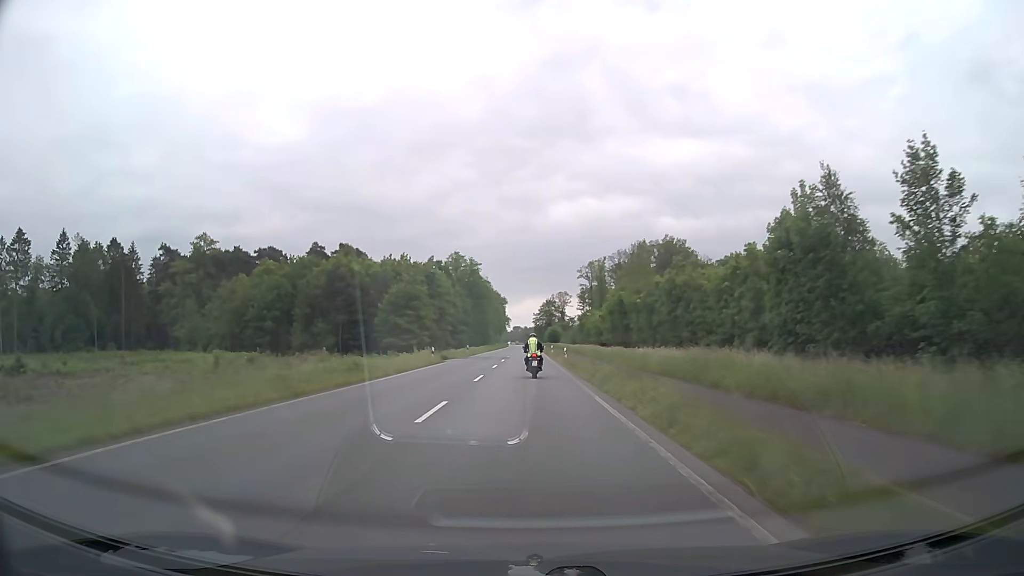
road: primary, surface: asphalt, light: Day
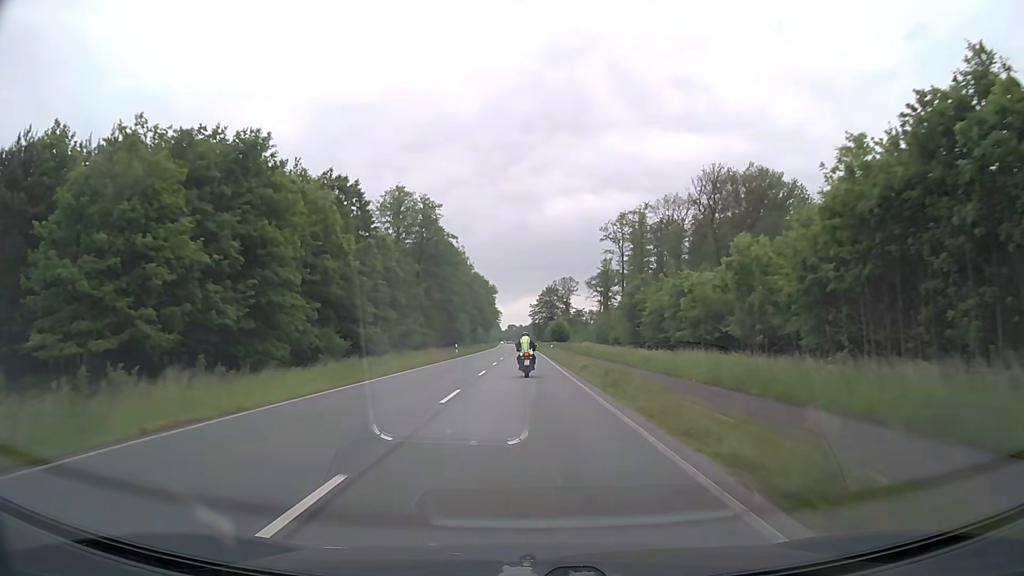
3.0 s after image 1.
(-0.1, +68.9) m; +1°
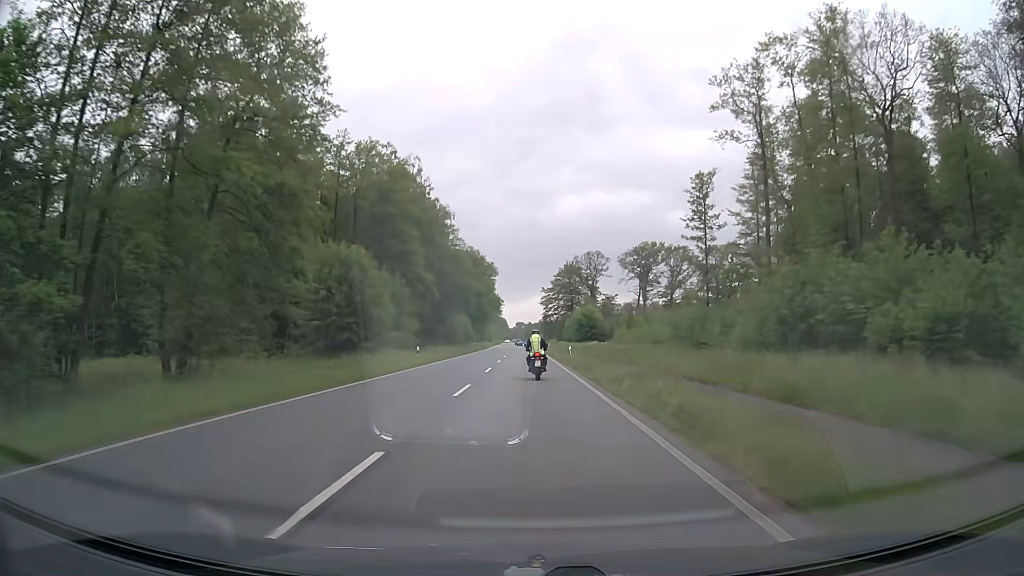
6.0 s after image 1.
(-0.7, +70.9) m; -1°
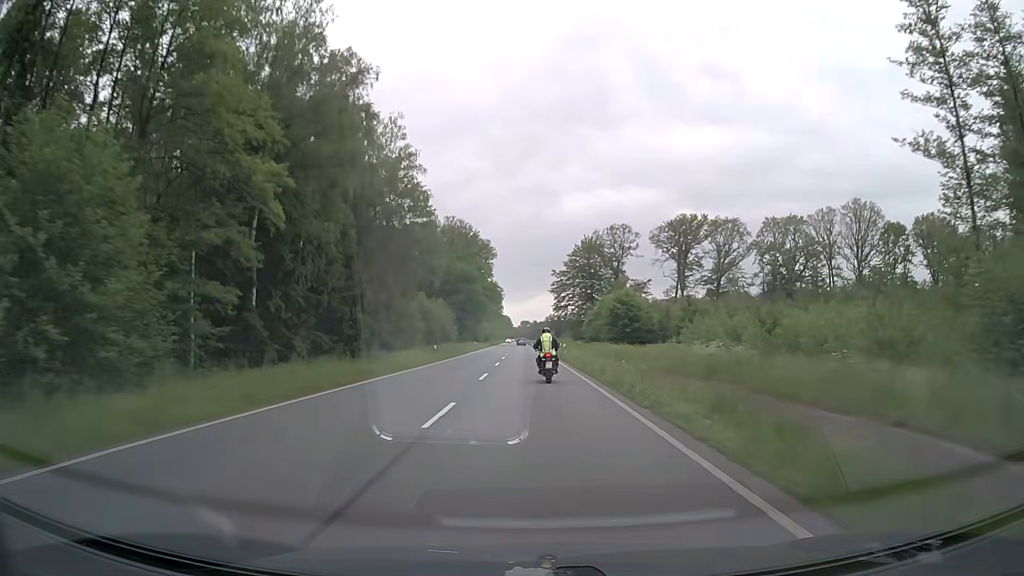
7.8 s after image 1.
(-0.3, +41.9) m; -1°
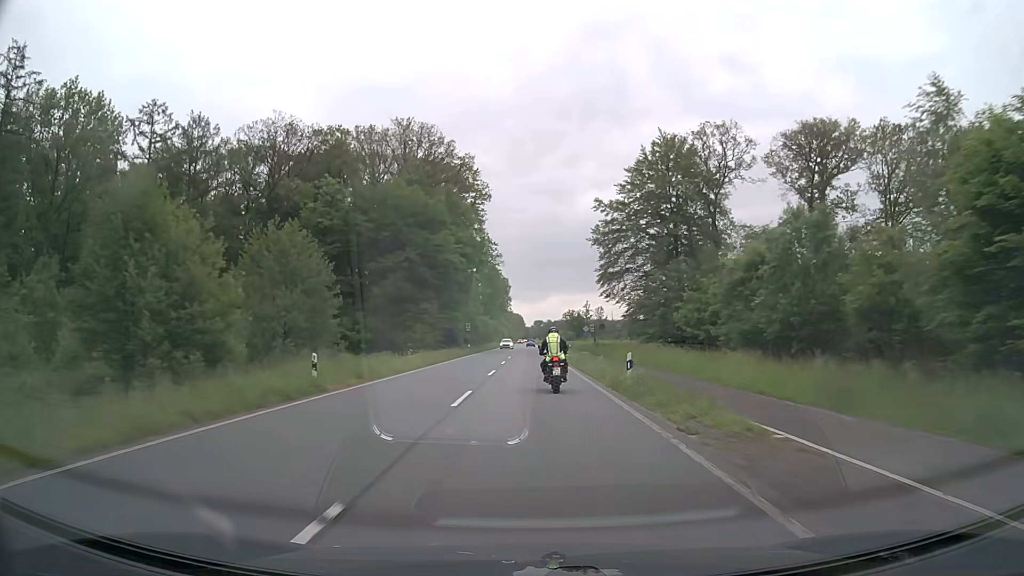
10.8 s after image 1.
(-0.5, +68.6) m; -1°
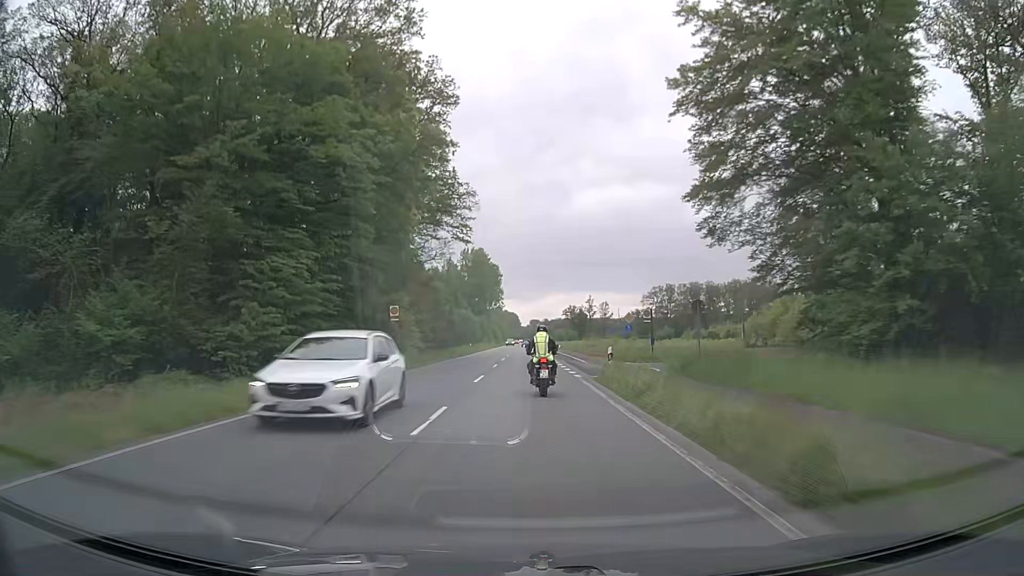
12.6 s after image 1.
(+0.1, +40.1) m; 0°
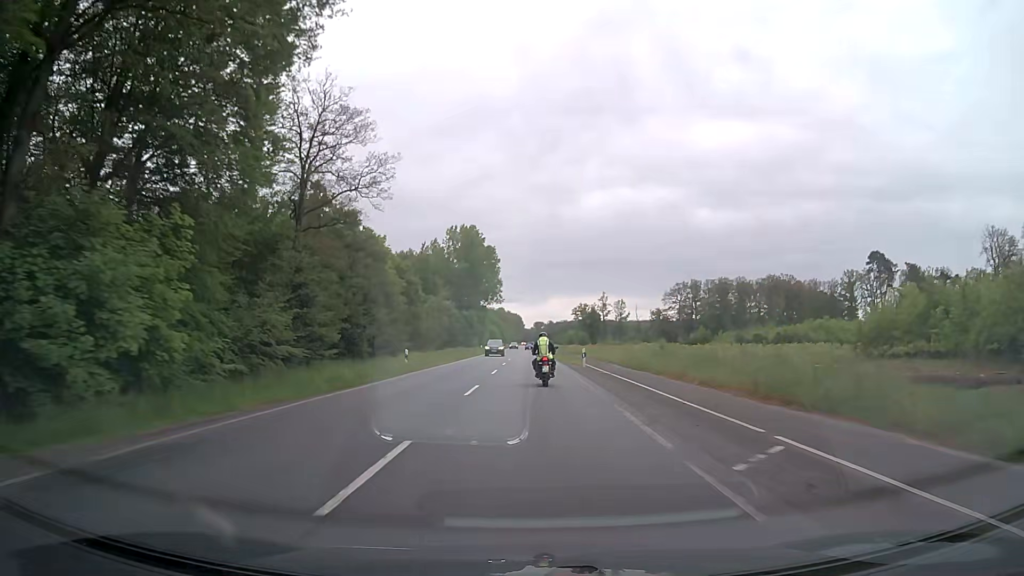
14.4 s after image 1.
(-0.2, +40.4) m; 0°
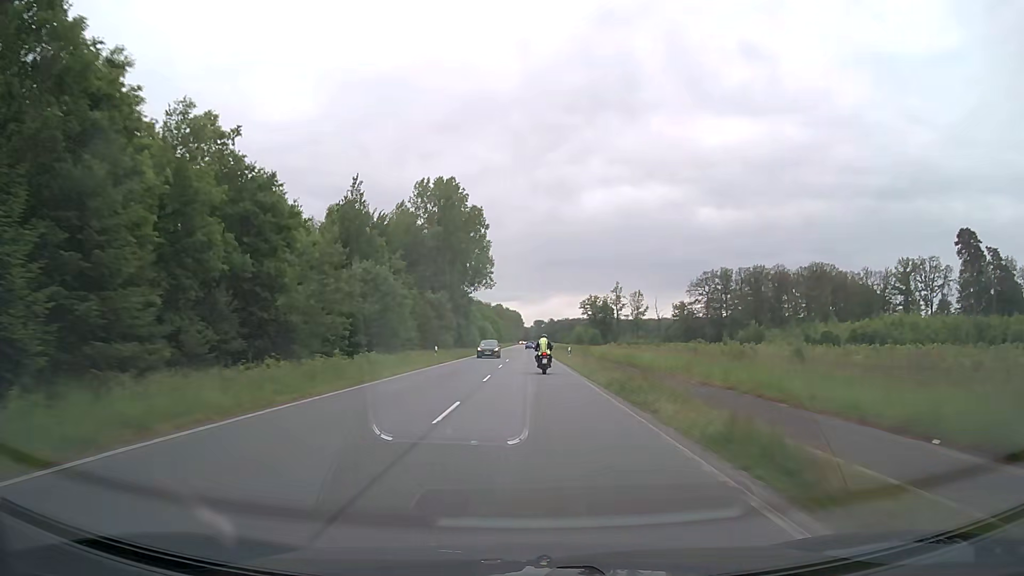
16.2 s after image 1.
(-0.1, +42.4) m; 0°
(0, +10) (0, +20) (0, +30) (0, +40) (0, +50) (0, +60) (0, +70) (0, +80) (0, +90) (0, +100) m
